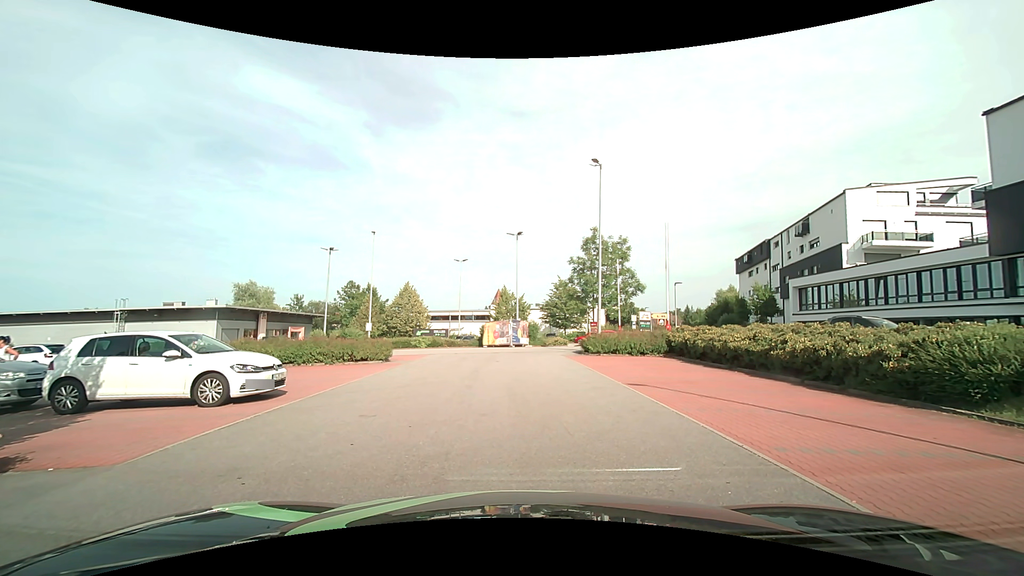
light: Day
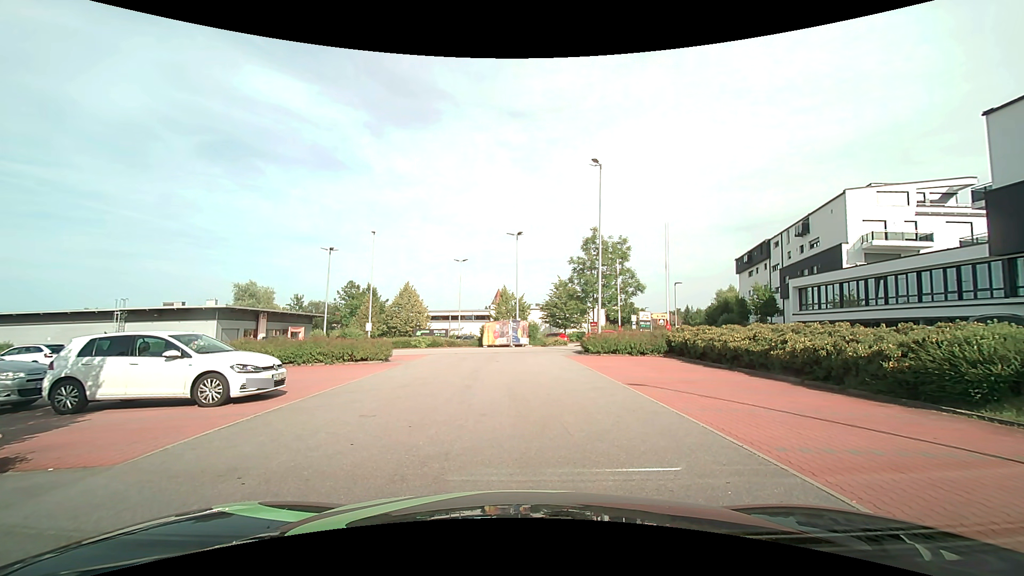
(0.0, 0.0) m; 0°
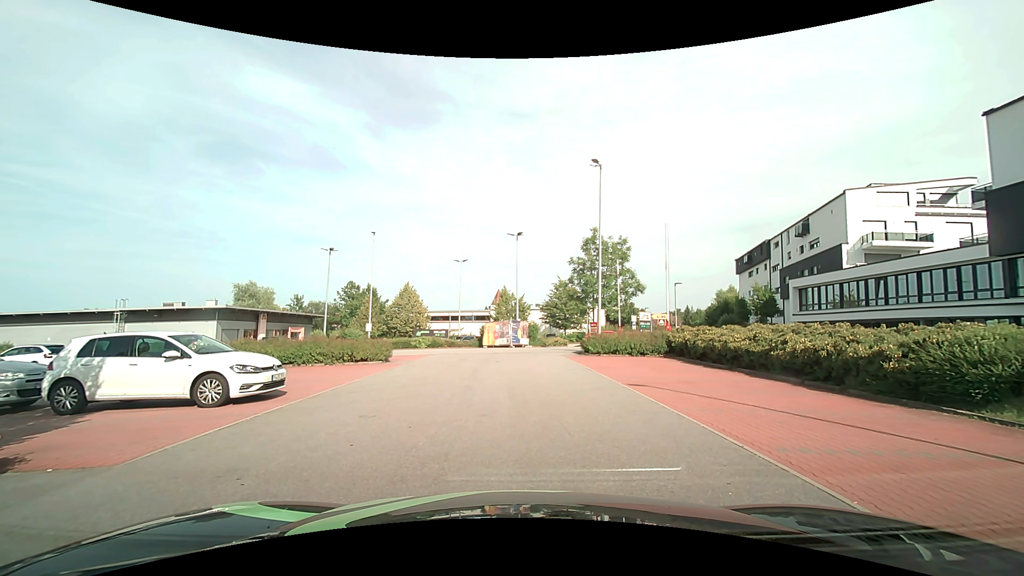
(0.0, 0.0) m; 0°
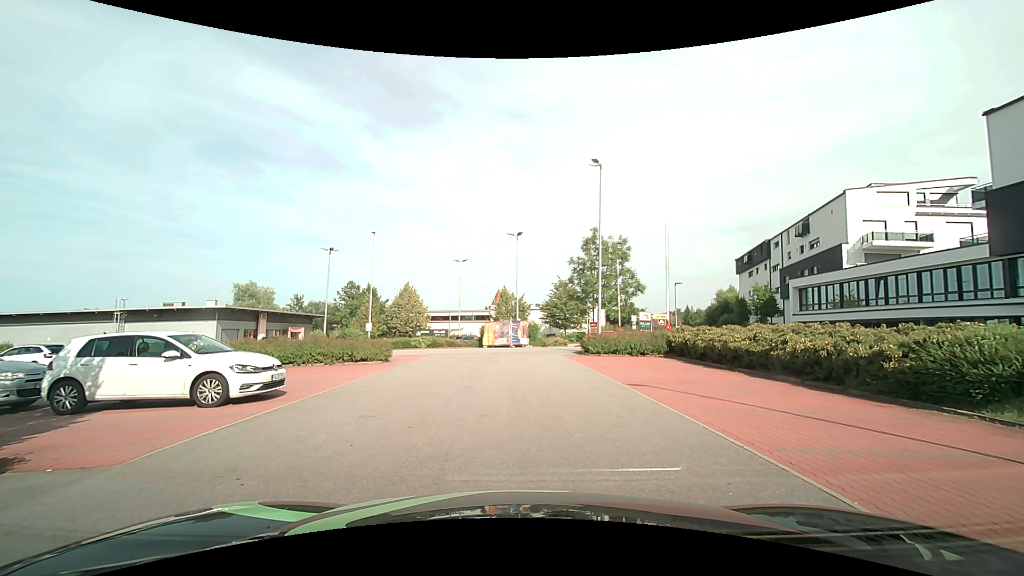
(0.0, 0.0) m; 0°
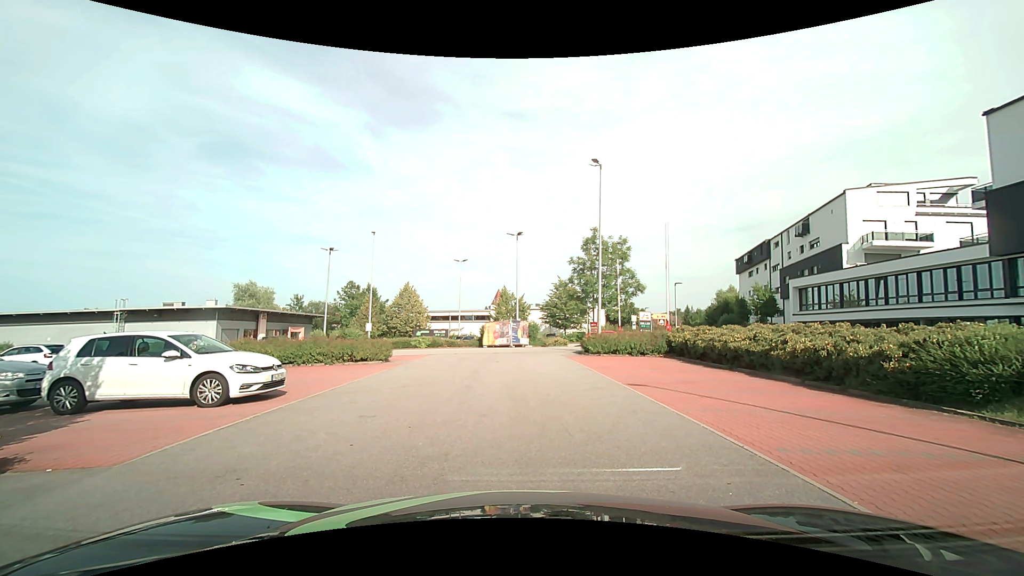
(0.0, 0.0) m; 0°
